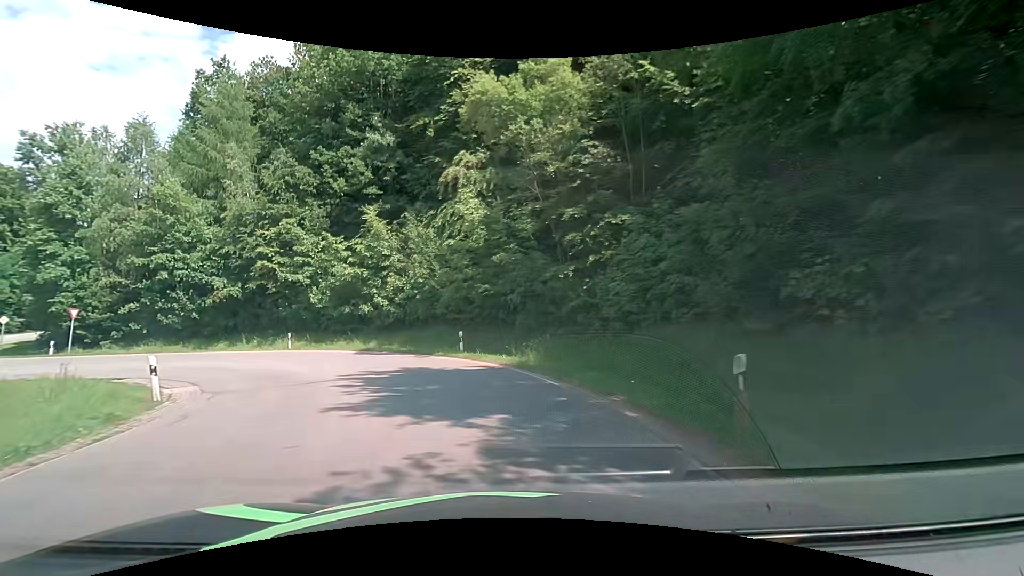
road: tertiary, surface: asphalt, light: Day
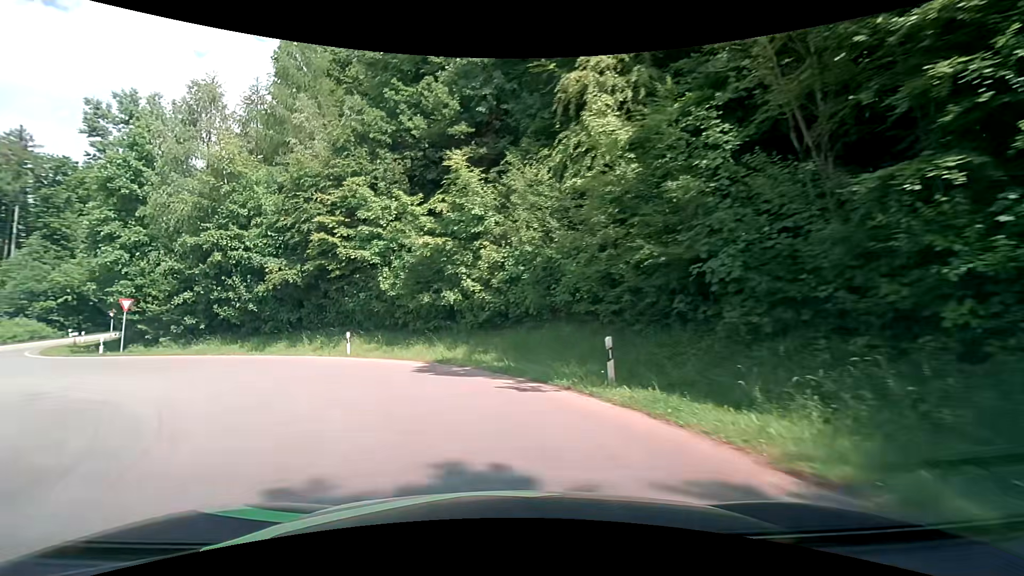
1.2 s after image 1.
(-1.2, +11.9) m; -13°
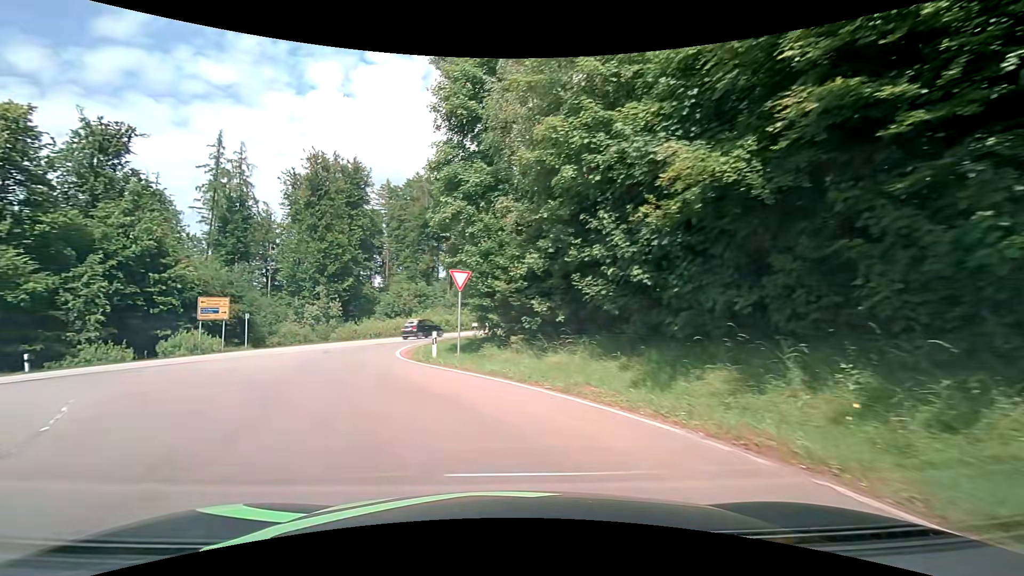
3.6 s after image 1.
(-7.3, +18.3) m; -46°
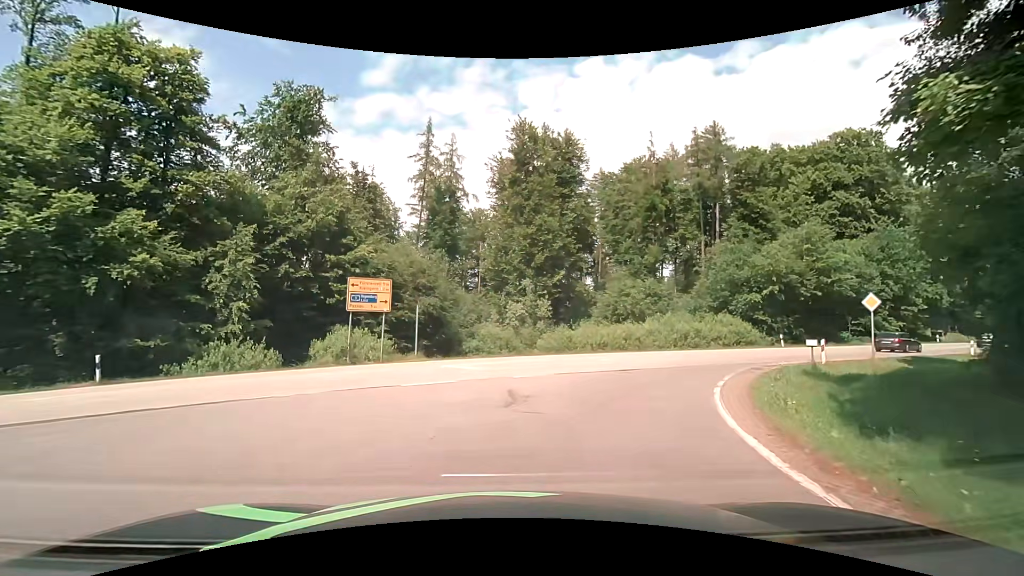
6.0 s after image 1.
(-4.7, +16.2) m; -24°
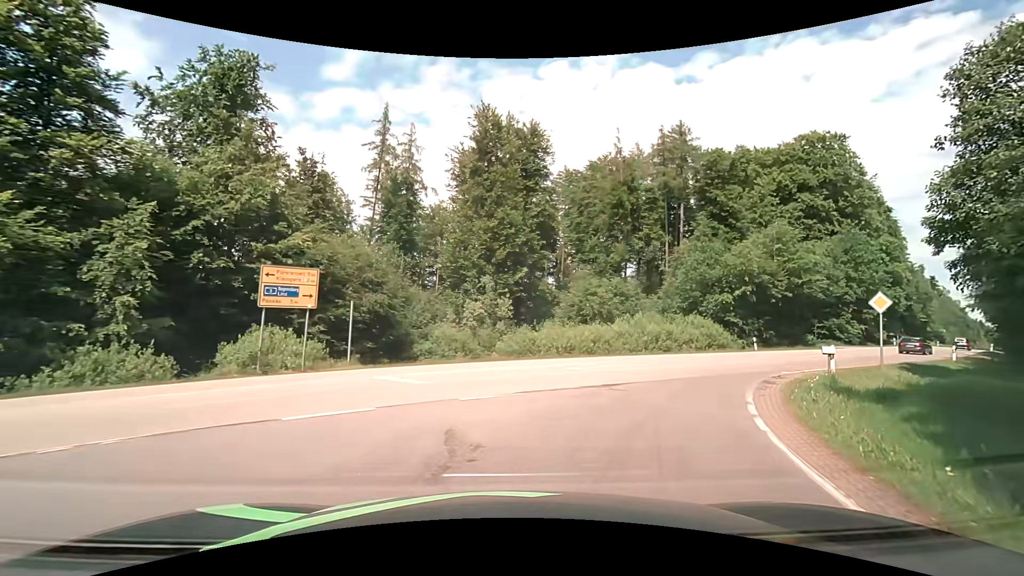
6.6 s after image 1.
(+0.2, +3.9) m; +5°
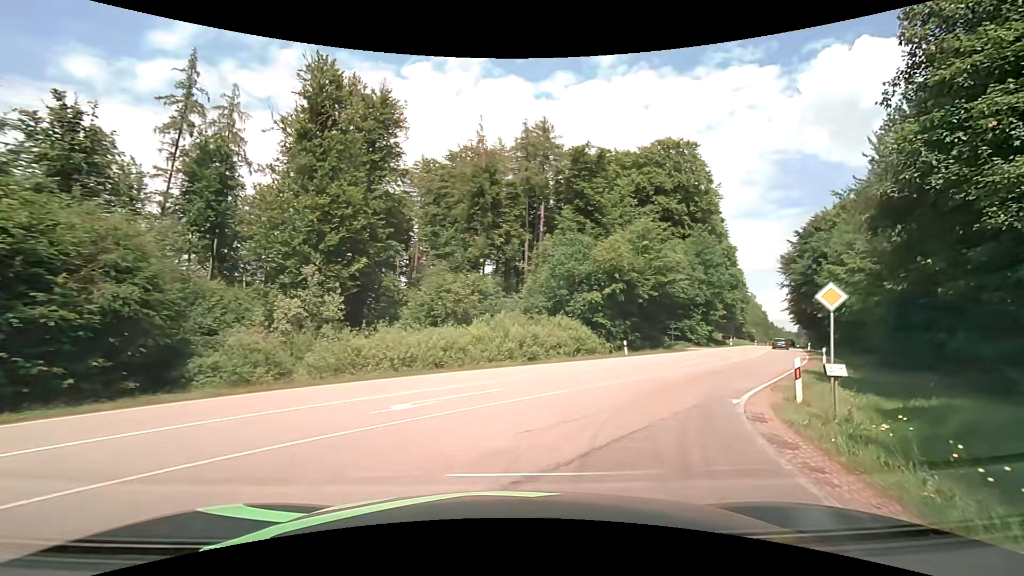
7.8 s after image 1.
(+1.1, +8.2) m; +16°
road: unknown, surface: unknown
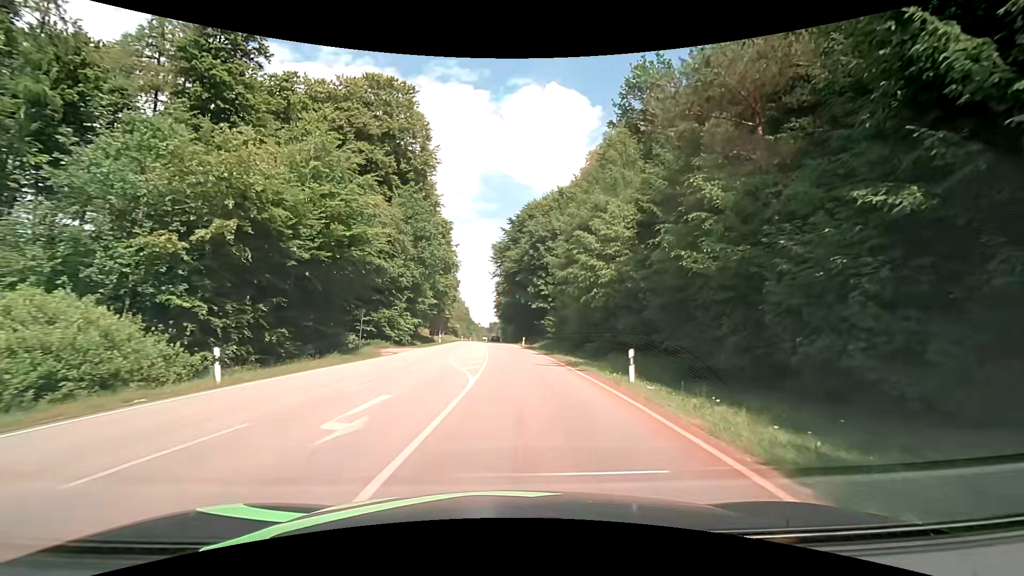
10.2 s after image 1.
(+6.9, +19.7) m; +32°
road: secondary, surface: asphalt
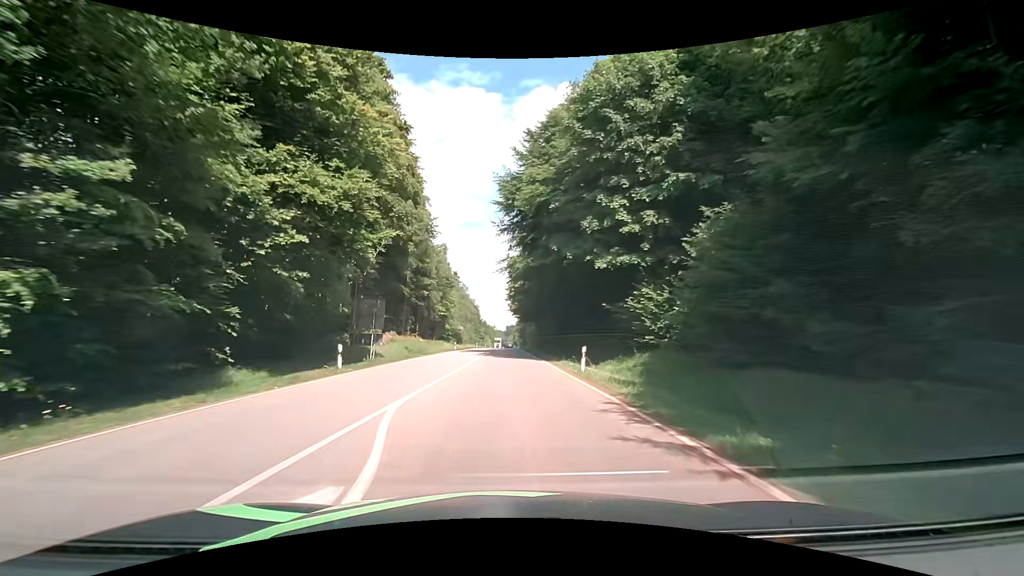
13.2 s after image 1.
(-0.2, +40.4) m; -2°
(0, +10) (0, +20) (0, +30) (0, +40) (0, +50) (0, +60) (0, +70) (0, +80) (0, +90) (0, +100) m
